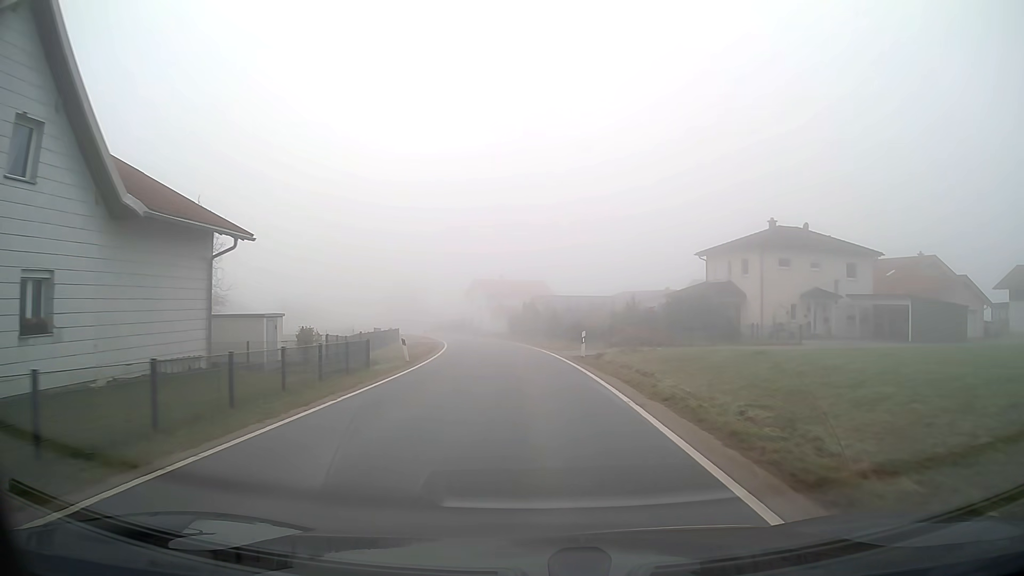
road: tertiary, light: Day
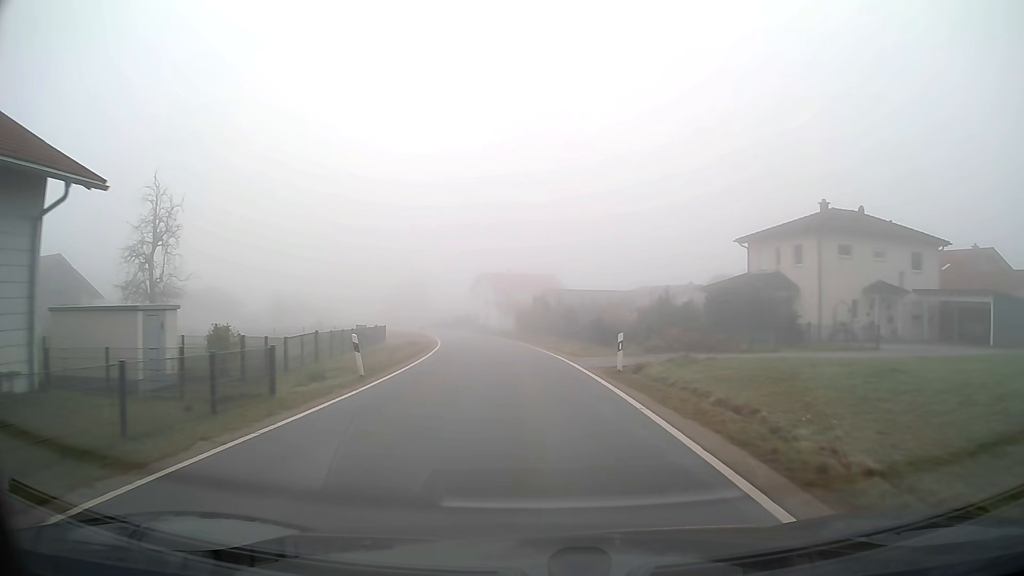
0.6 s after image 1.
(-0.1, +8.0) m; -1°
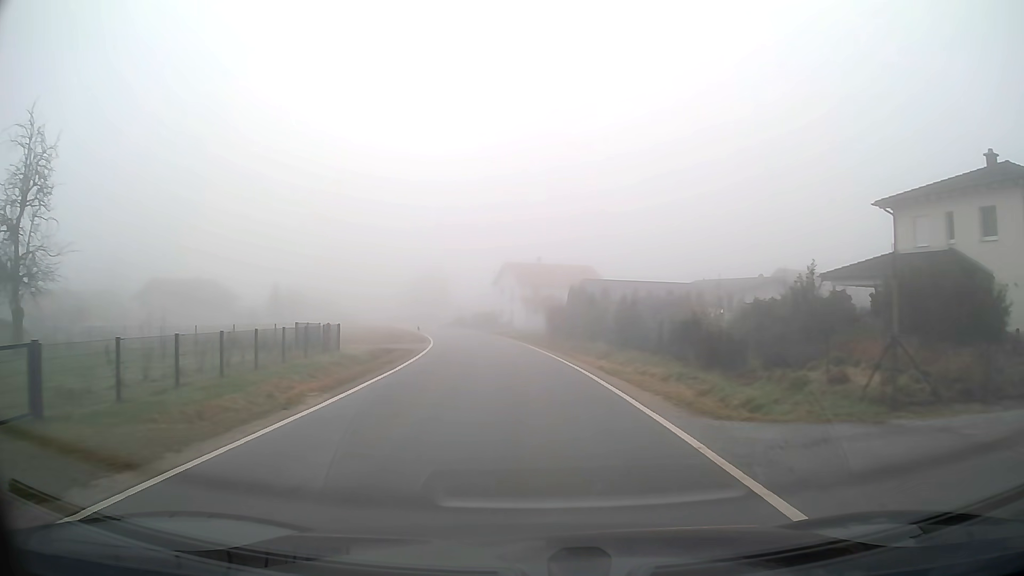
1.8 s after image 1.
(-0.4, +16.1) m; -3°
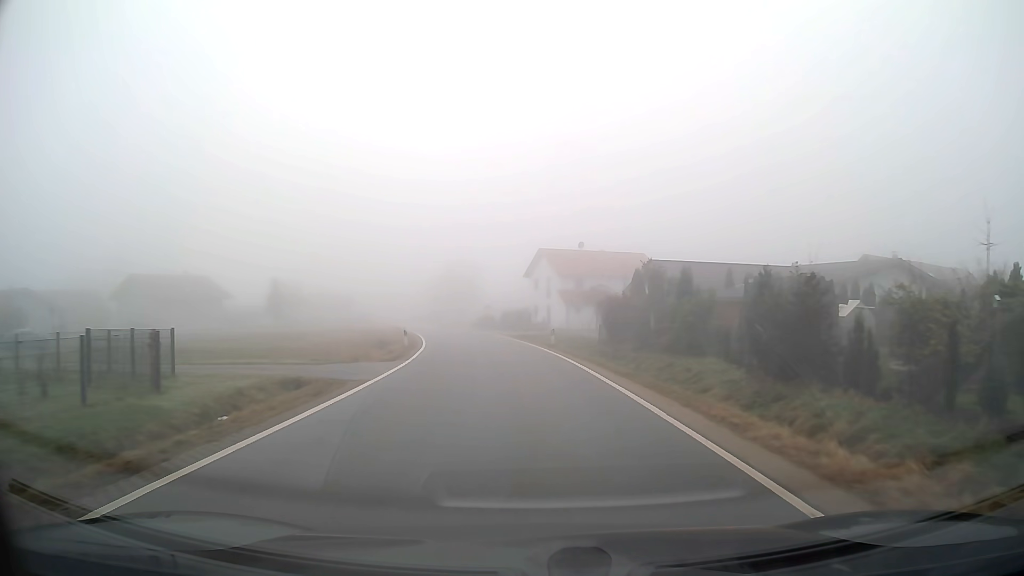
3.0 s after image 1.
(-0.4, +16.1) m; -3°
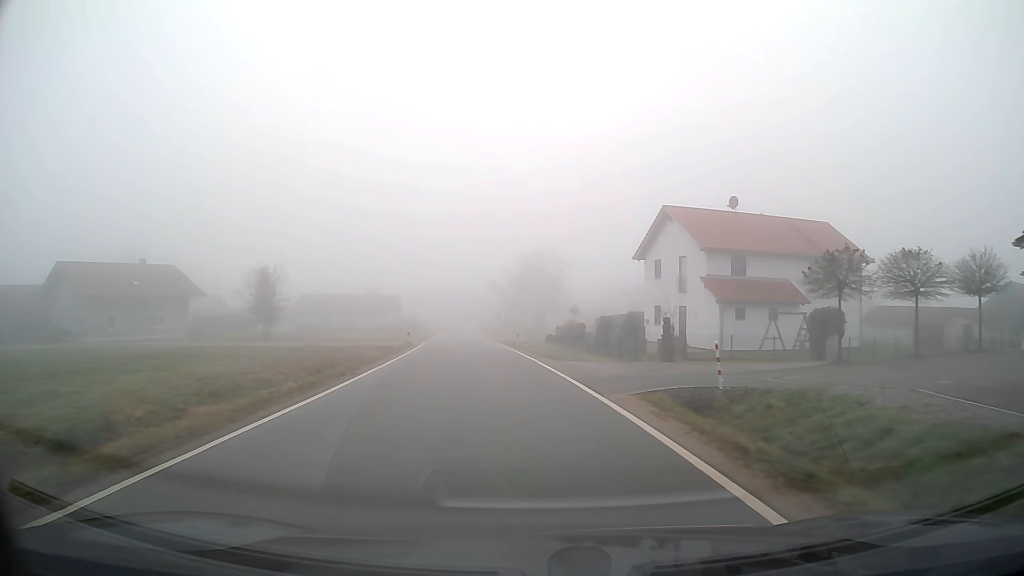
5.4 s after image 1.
(-2.0, +32.4) m; -8°
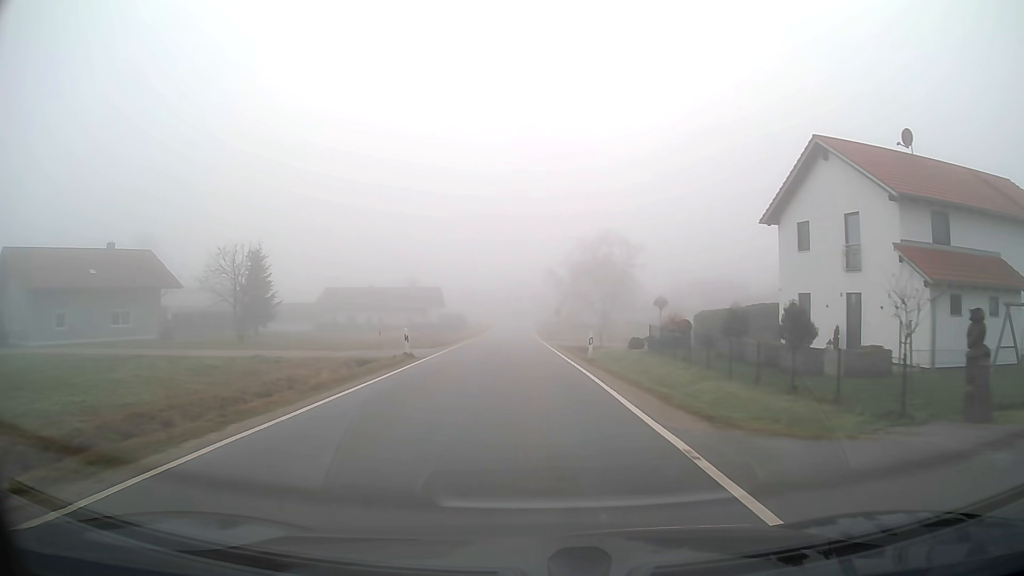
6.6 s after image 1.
(-0.6, +16.2) m; -4°
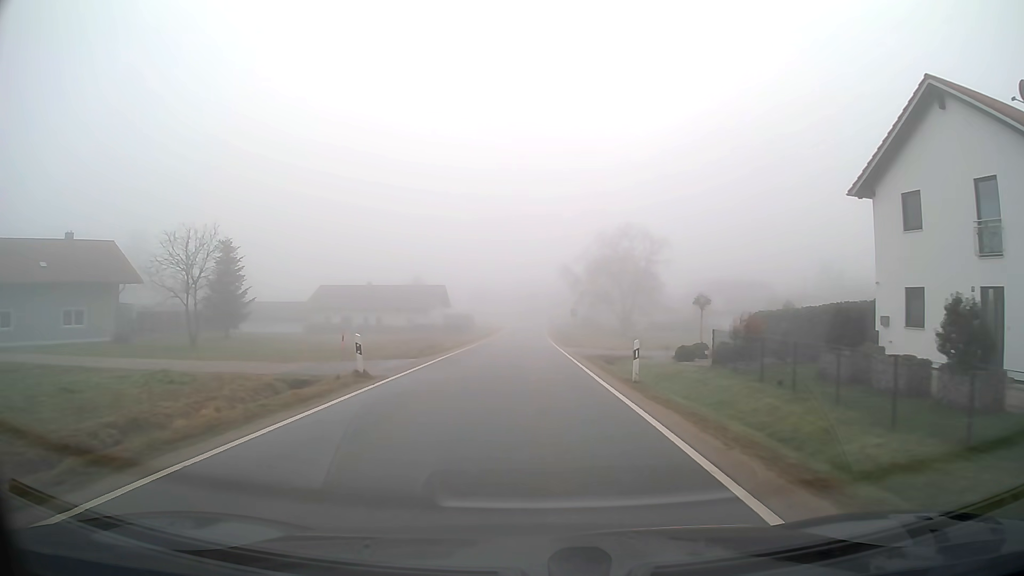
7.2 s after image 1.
(-0.1, +8.1) m; -1°
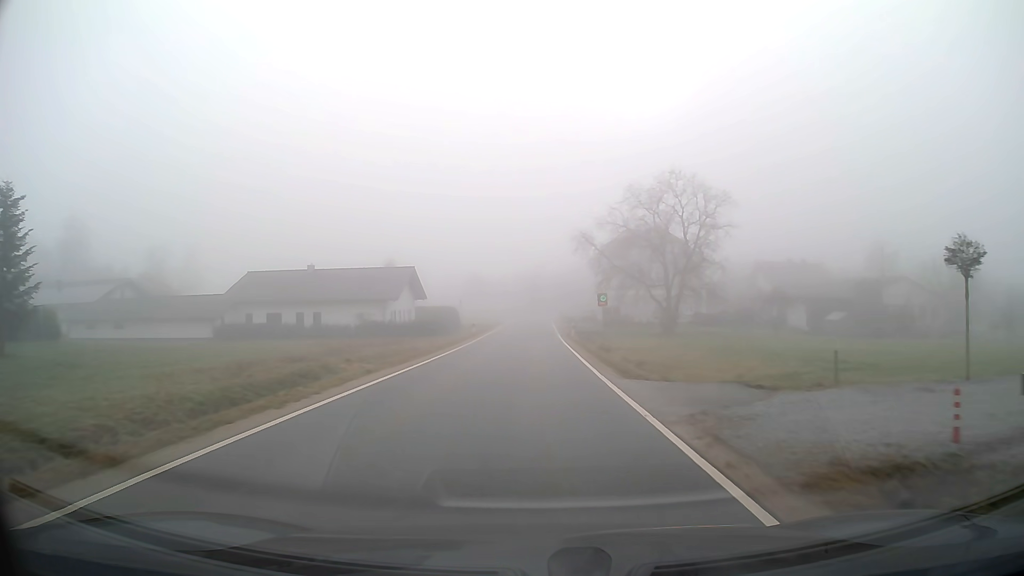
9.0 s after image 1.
(0.0, +24.4) m; 0°
